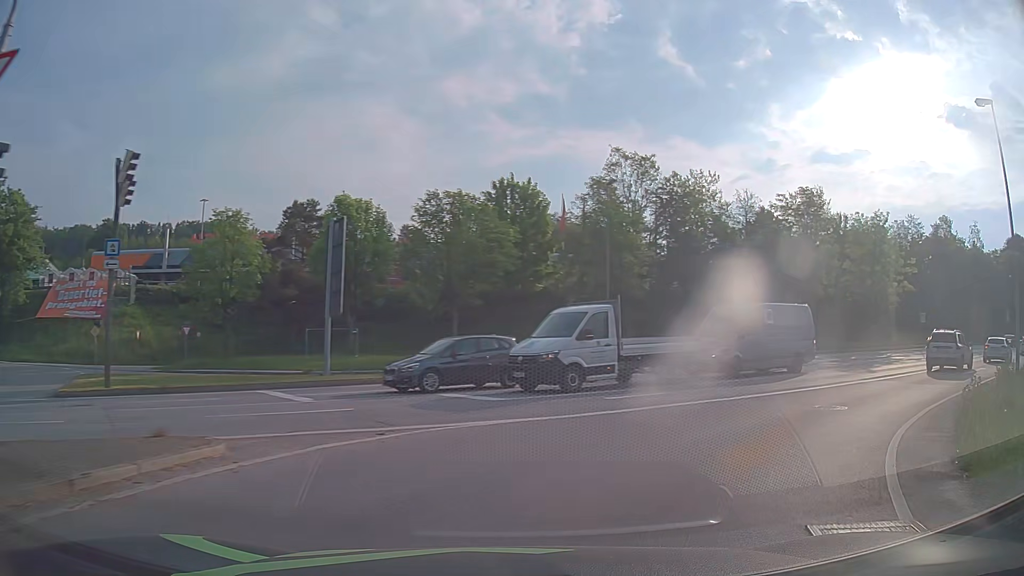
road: primary_link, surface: asphalt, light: Day
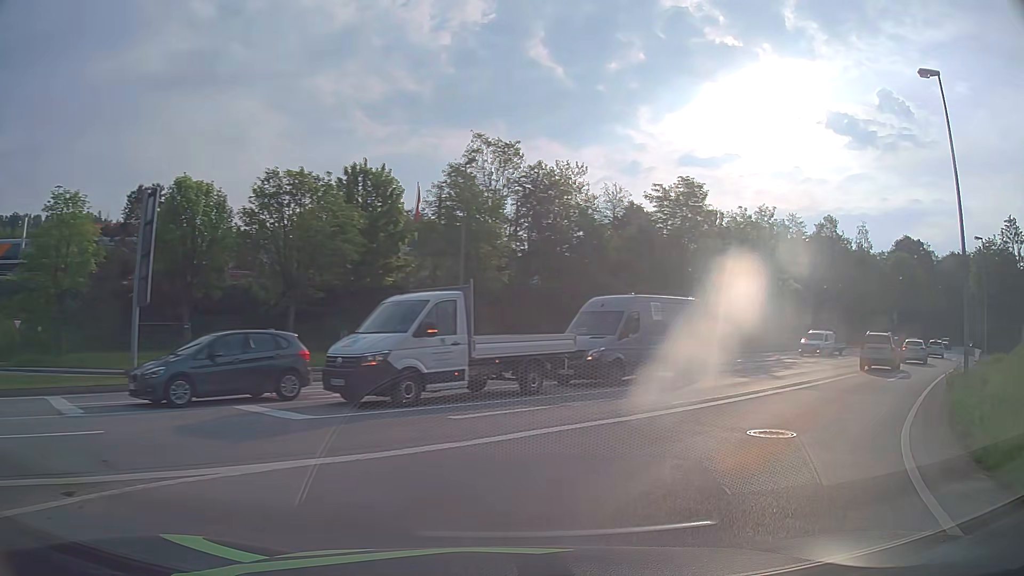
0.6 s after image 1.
(+0.4, +4.3) m; +12°
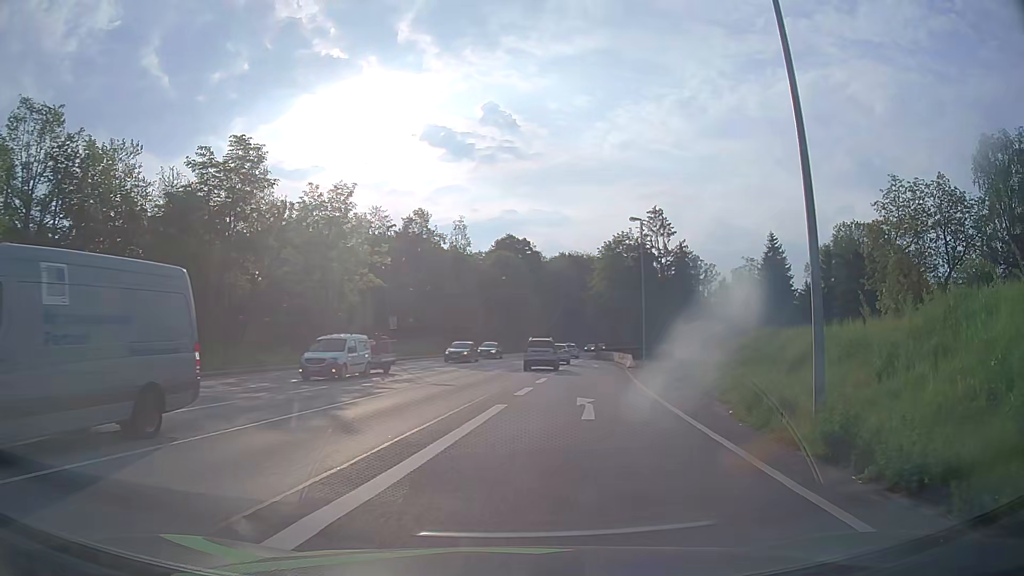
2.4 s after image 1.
(+4.2, +11.6) m; +37°
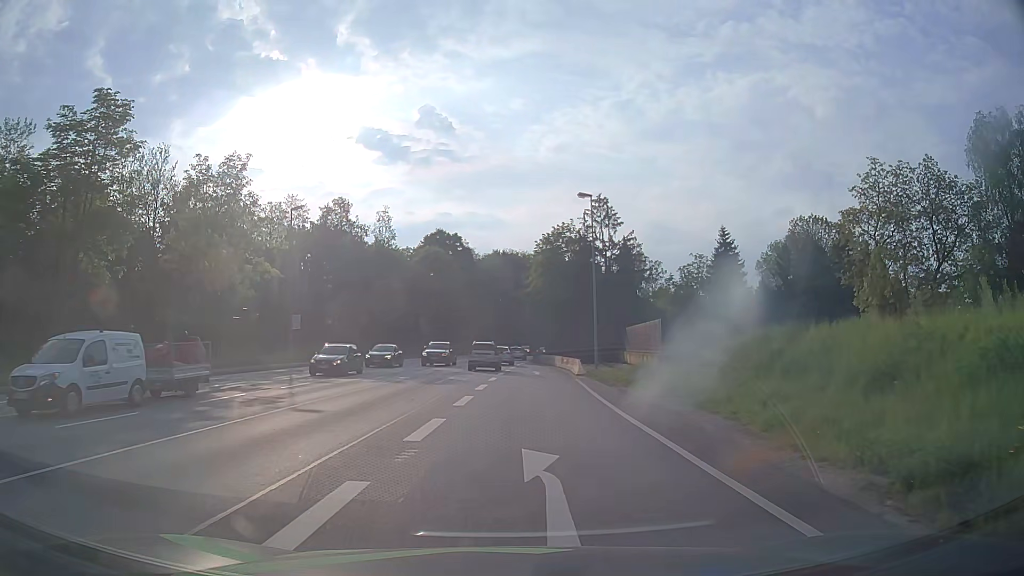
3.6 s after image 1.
(+0.7, +8.2) m; +6°
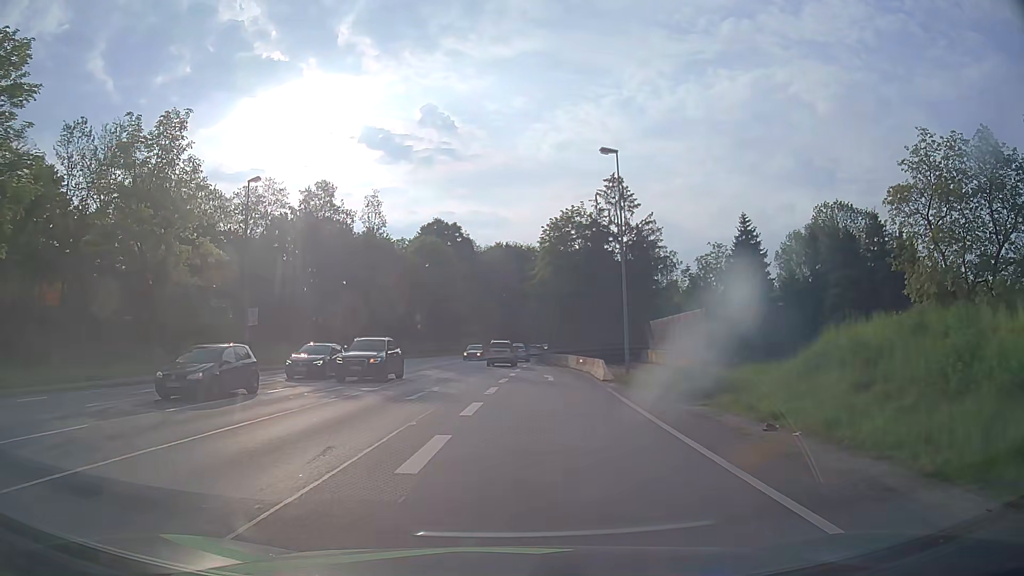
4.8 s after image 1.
(+0.2, +8.5) m; +1°
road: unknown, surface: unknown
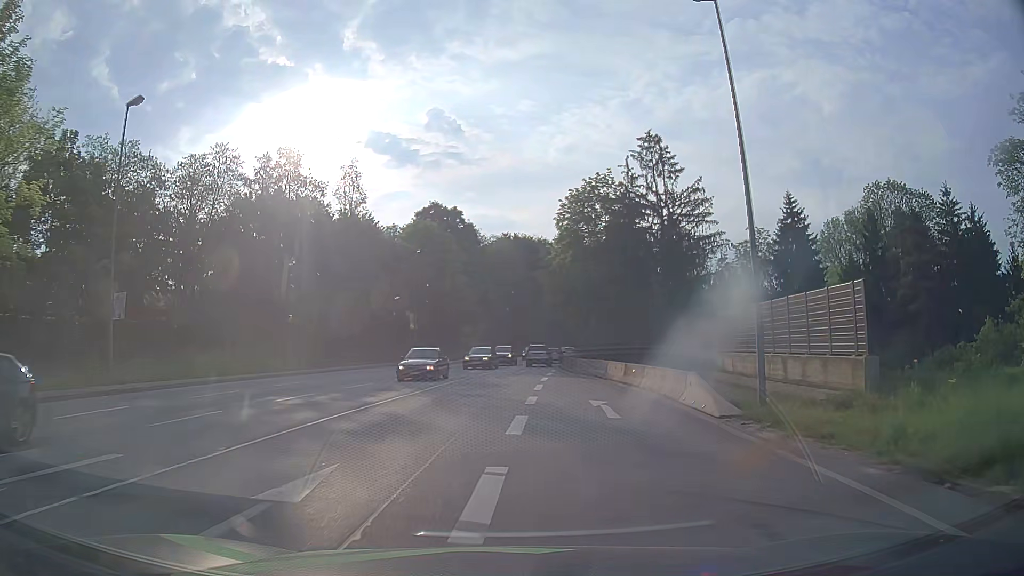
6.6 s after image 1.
(-0.3, +14.7) m; -2°
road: primary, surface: asphalt
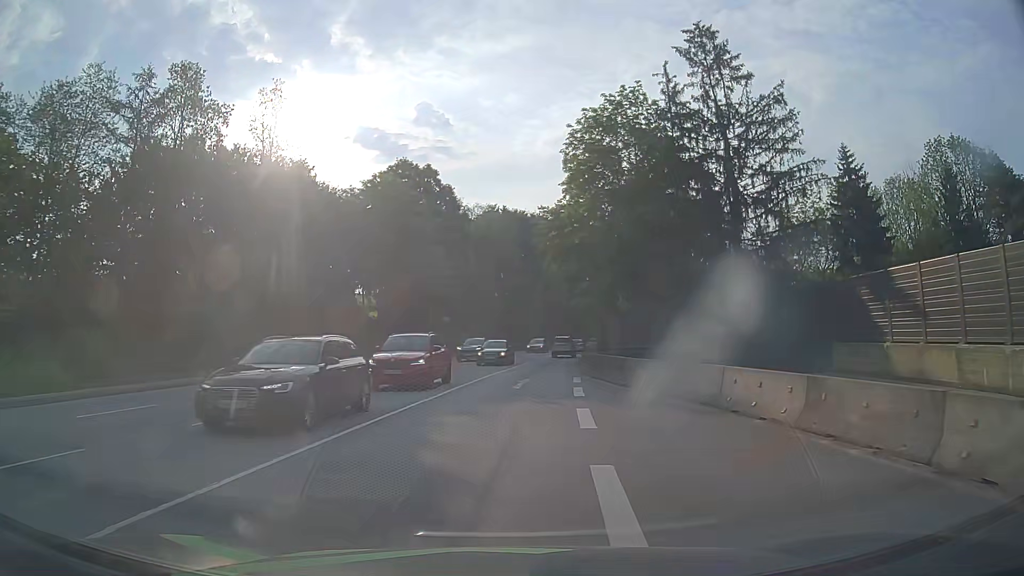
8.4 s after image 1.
(+0.3, +18.8) m; +1°
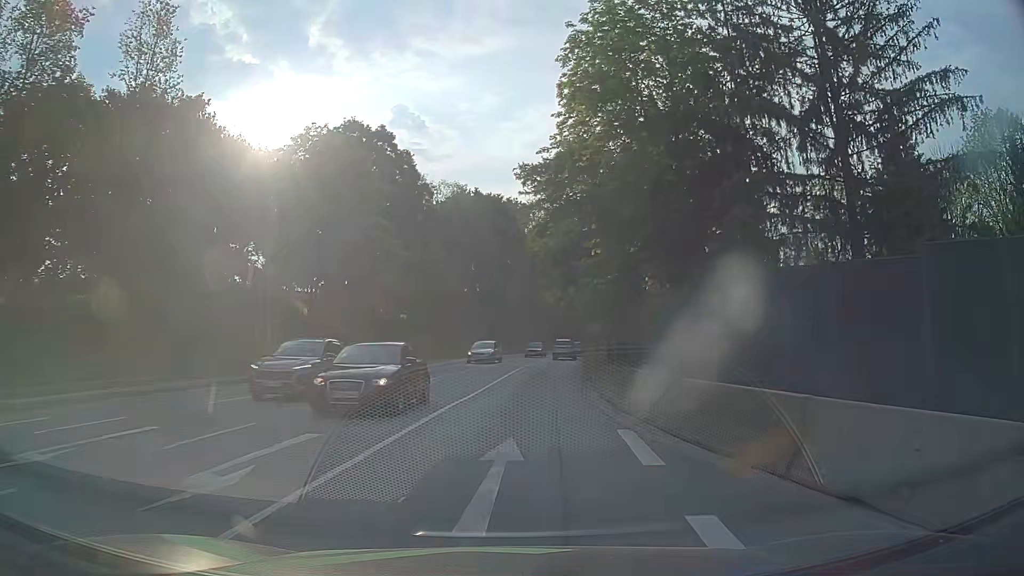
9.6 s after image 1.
(+0.2, +14.0) m; +2°
(0, +10) (+1, +20) (+1, +30) (+2, +40) (+4, +50) (+5, +60) (+7, +70) (+9, +79) (+11, +89) (+14, +99) m
